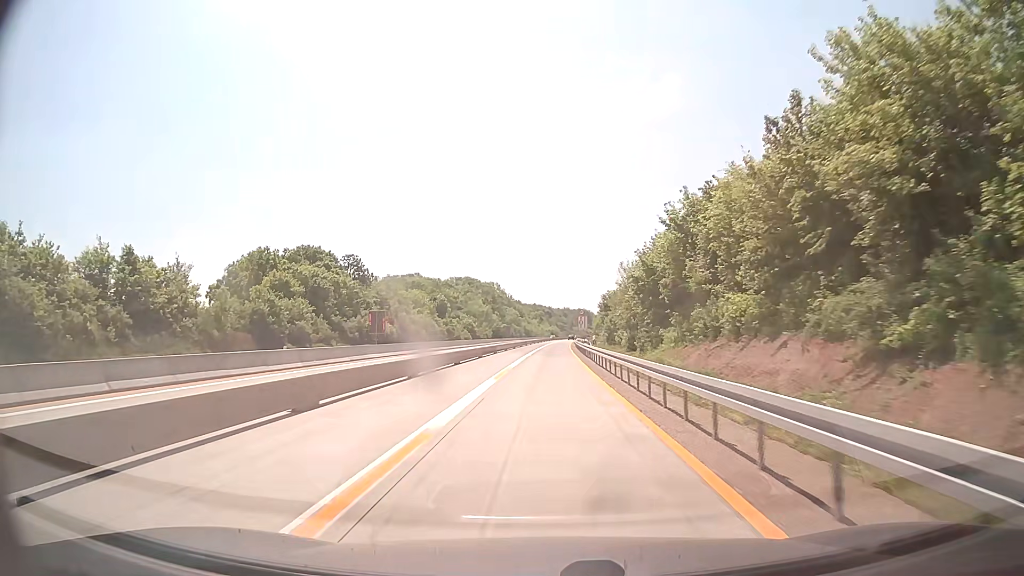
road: motorway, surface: concrete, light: Day
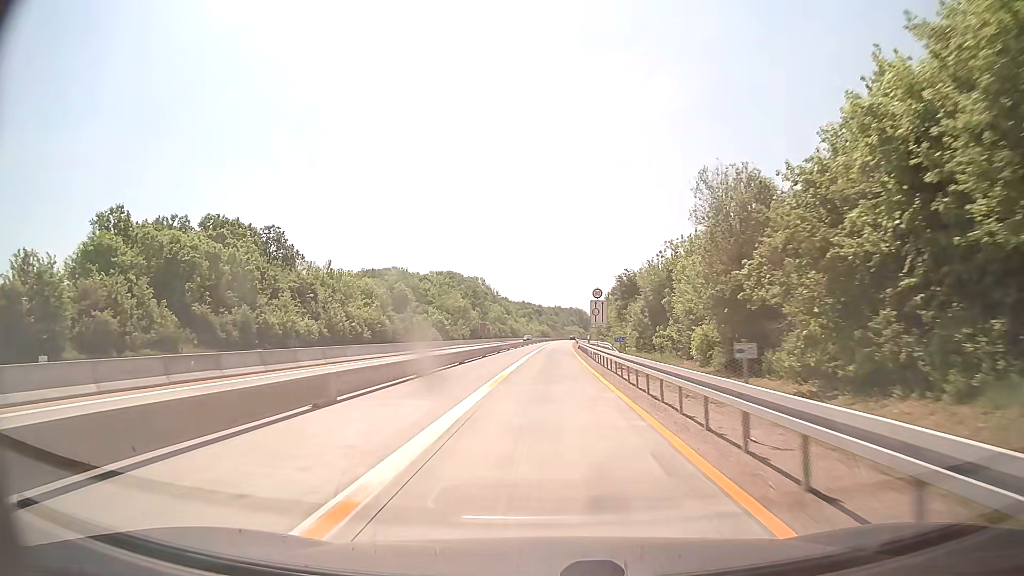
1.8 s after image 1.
(+0.3, +39.2) m; +1°
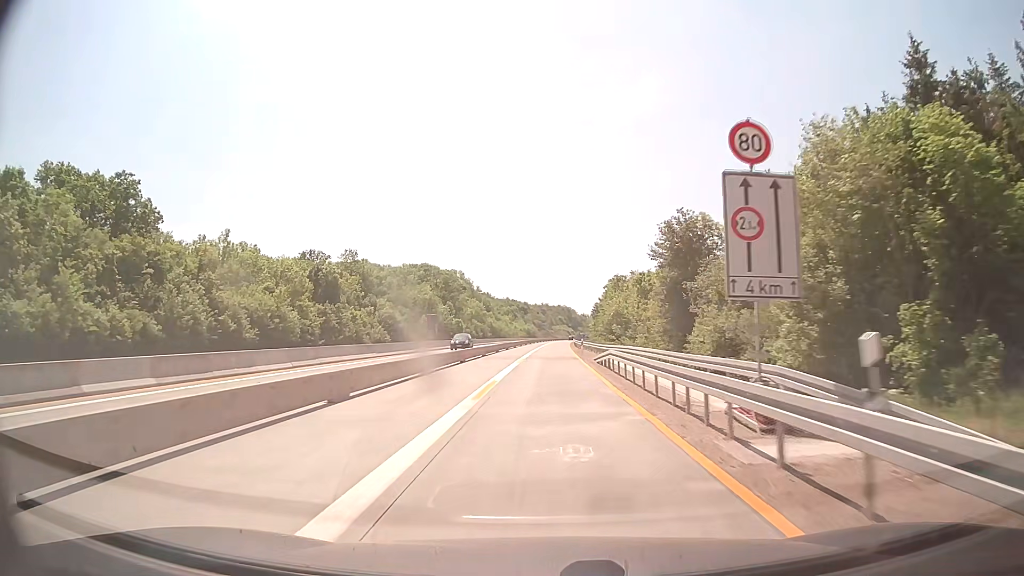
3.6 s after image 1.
(+0.3, +39.2) m; +1°
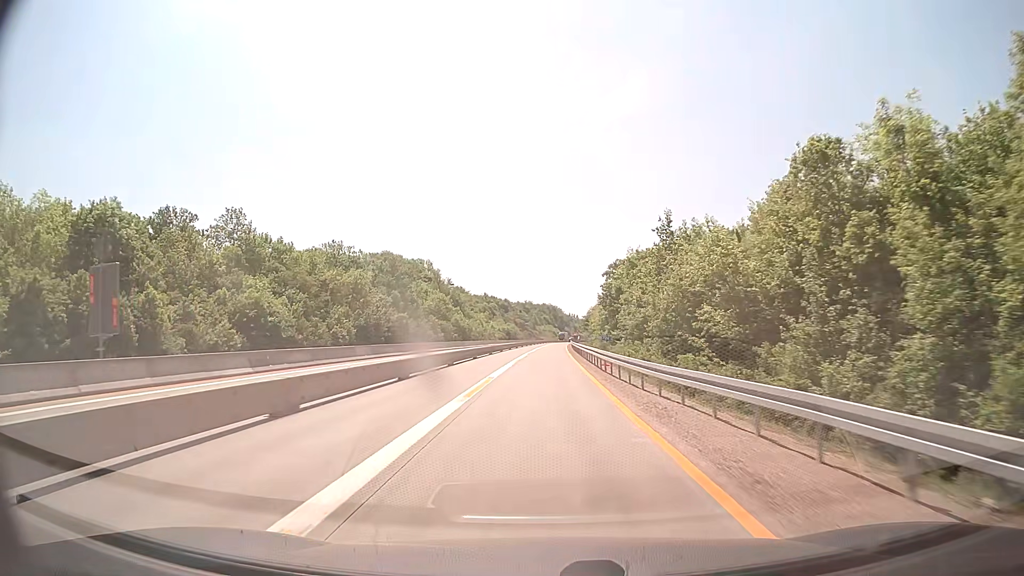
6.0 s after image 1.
(+0.7, +52.3) m; +2°
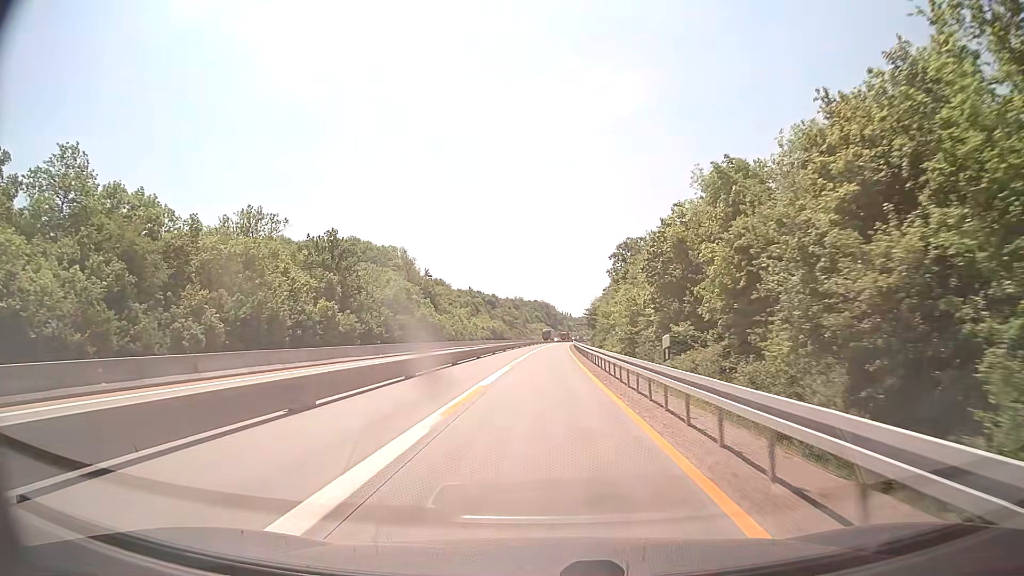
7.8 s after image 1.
(+0.1, +39.2) m; +1°
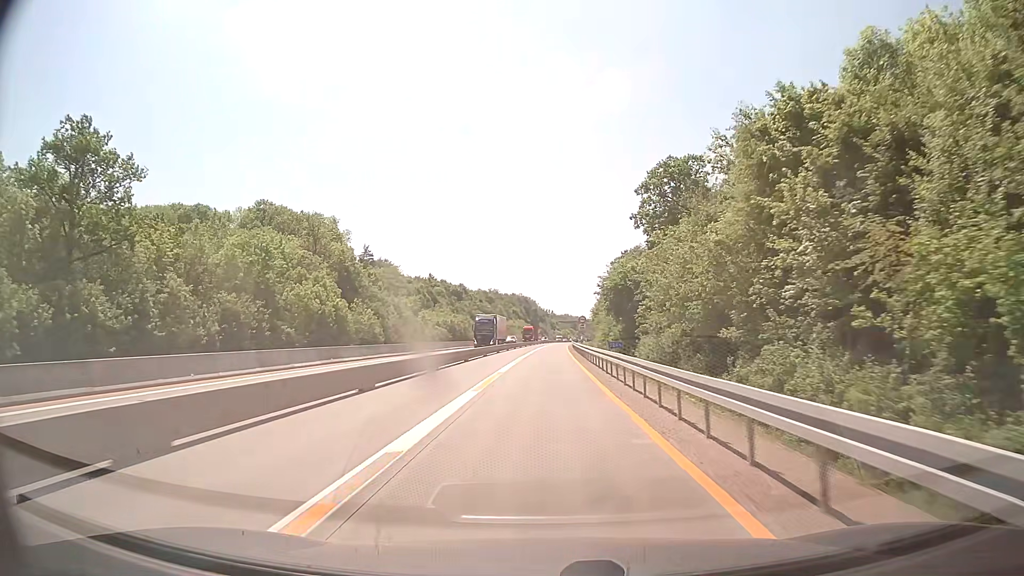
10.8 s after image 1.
(+0.8, +65.4) m; +2°
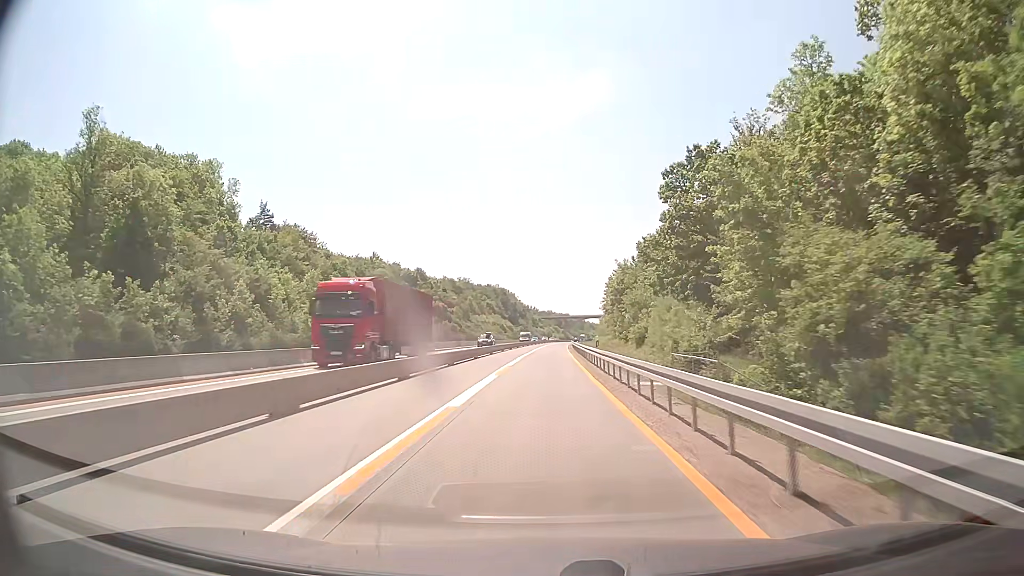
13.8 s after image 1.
(+0.8, +65.5) m; +2°
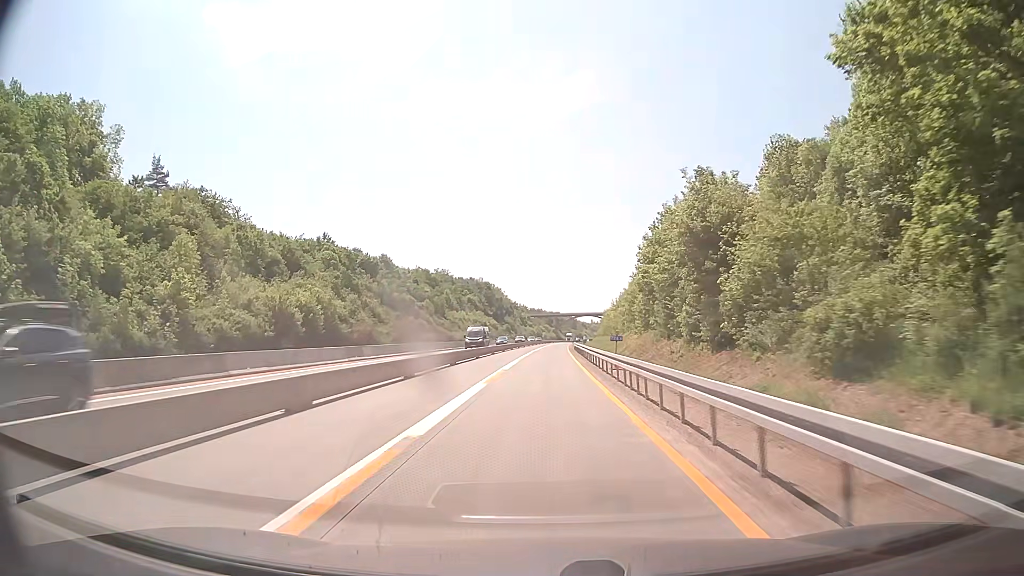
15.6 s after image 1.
(+0.3, +39.2) m; +1°
(0, +10) (0, +20) (0, +30) (0, +40) (0, +50) (+1, +60) (+1, +70) (+1, +80) (+1, +90) (+2, +100) m
